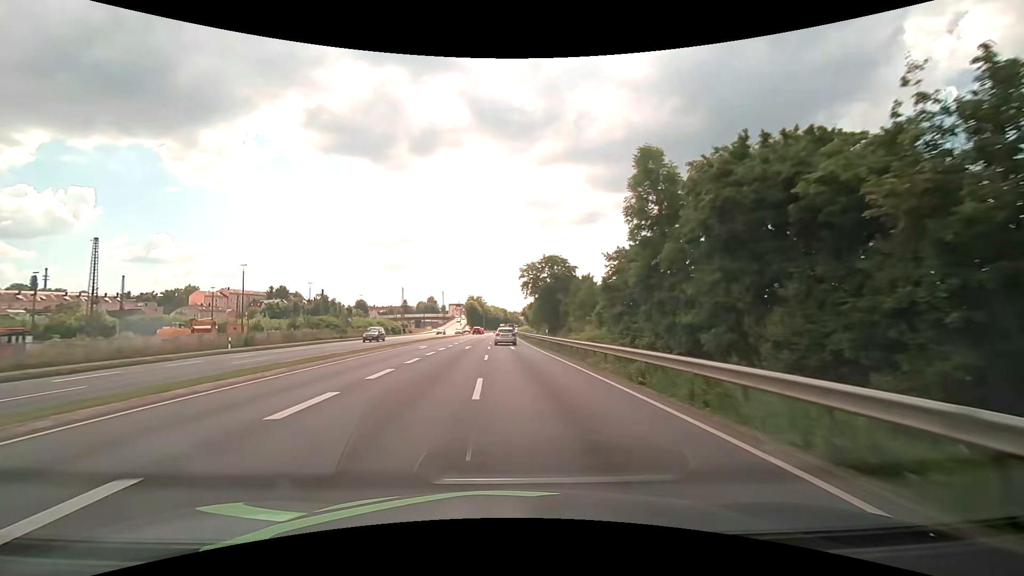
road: primary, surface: asphalt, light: Day
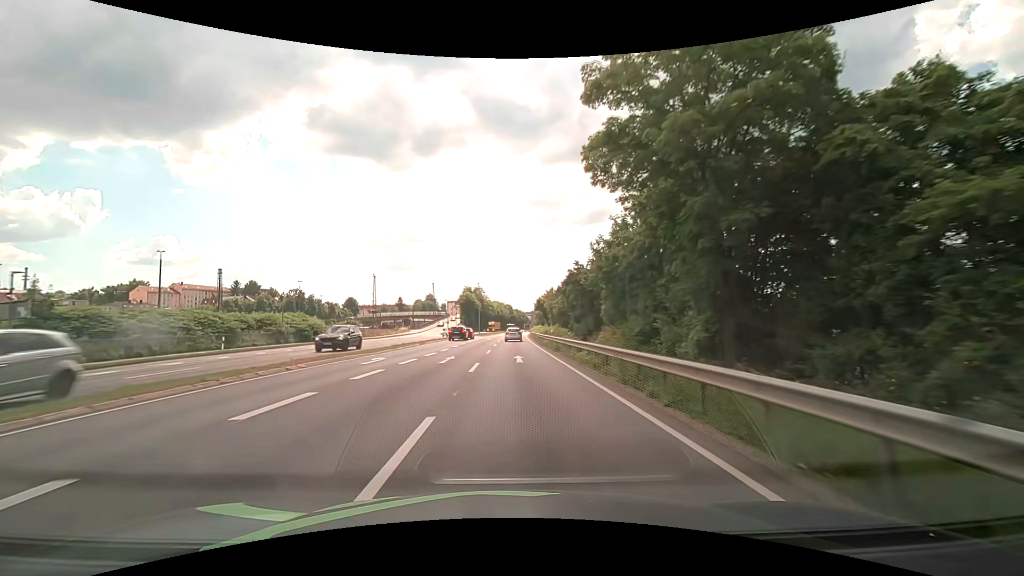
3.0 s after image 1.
(-0.6, +54.0) m; -1°
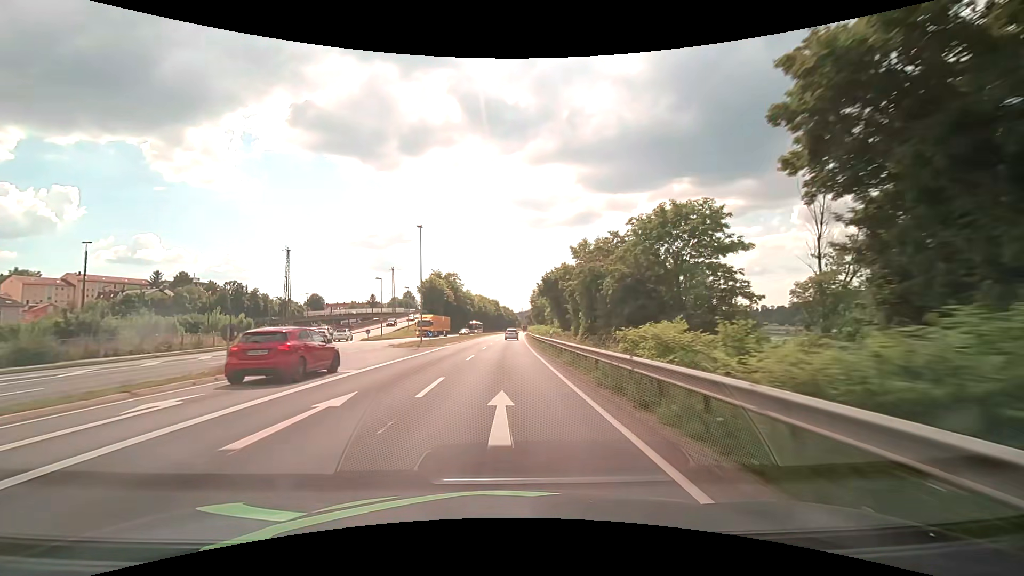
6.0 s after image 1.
(+1.0, +53.8) m; +2°
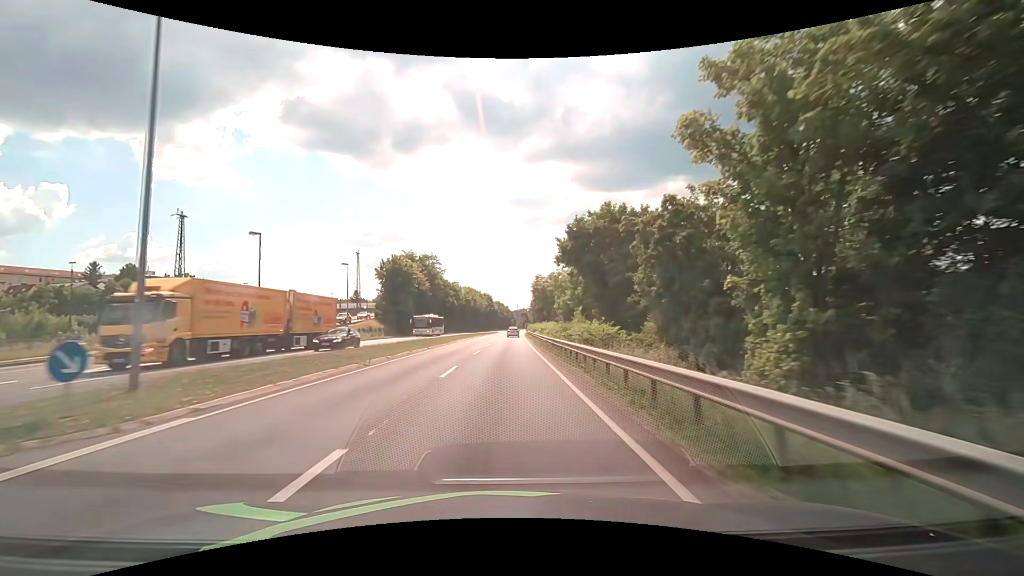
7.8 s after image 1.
(0.0, +32.2) m; 0°
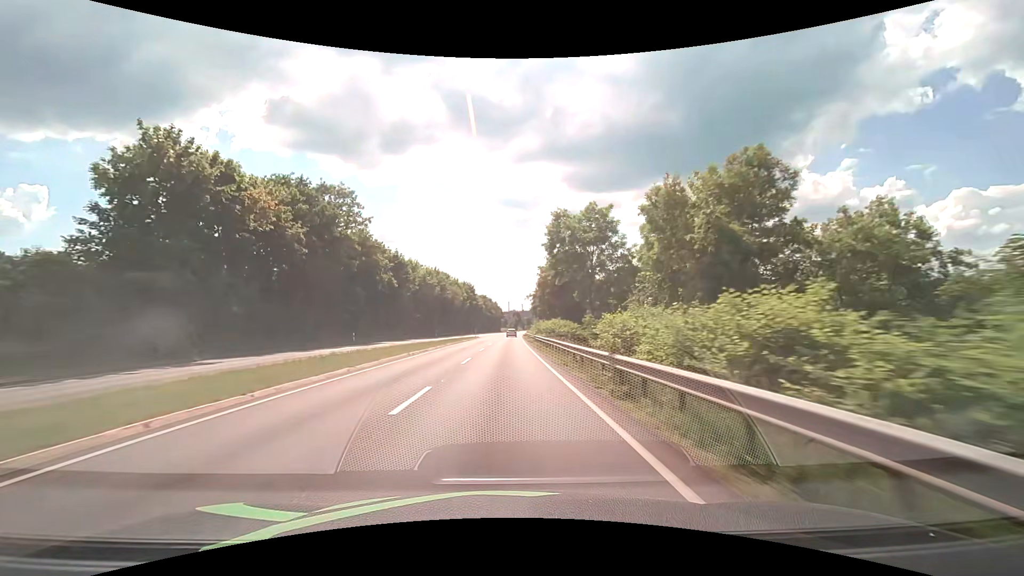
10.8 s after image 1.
(+0.5, +53.7) m; +1°
(0, +10) (0, +20) (0, +30) (0, +40) (0, +50) (0, +60) (0, +70) (+1, +80) (+1, +90) (+1, +100) m
